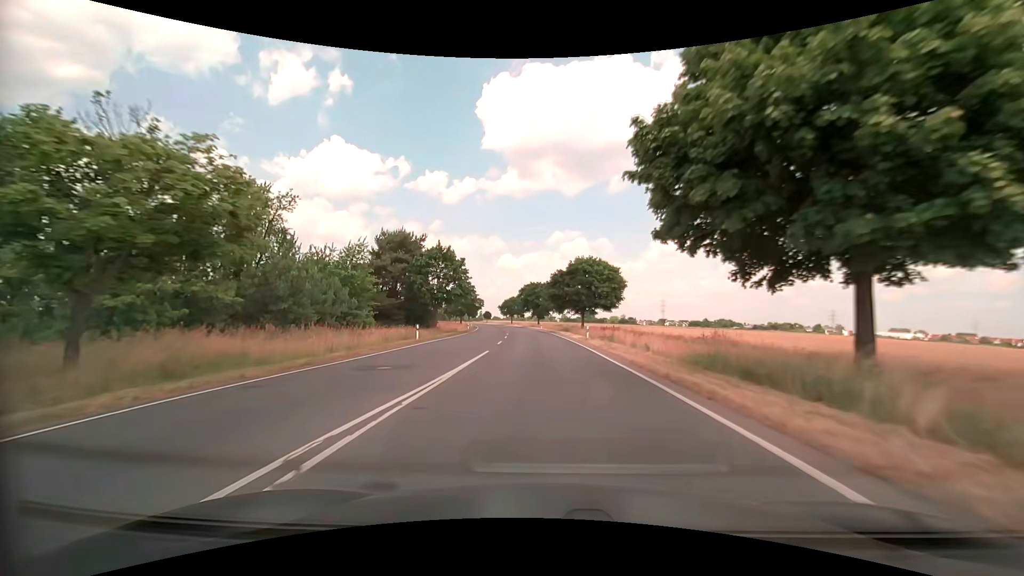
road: secondary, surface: asphalt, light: Day
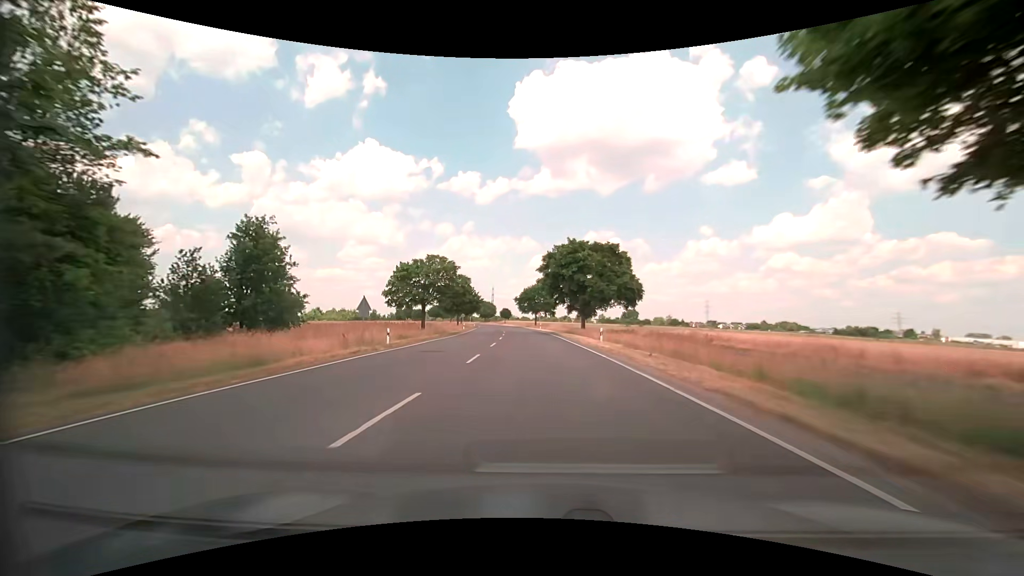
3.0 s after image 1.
(-1.8, +58.2) m; -4°
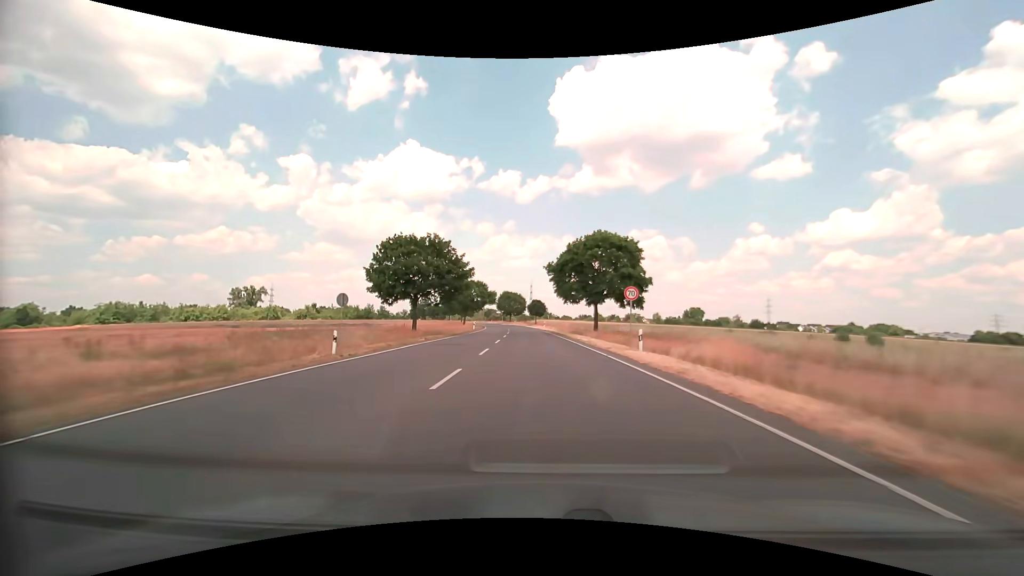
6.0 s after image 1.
(-2.7, +61.0) m; -4°
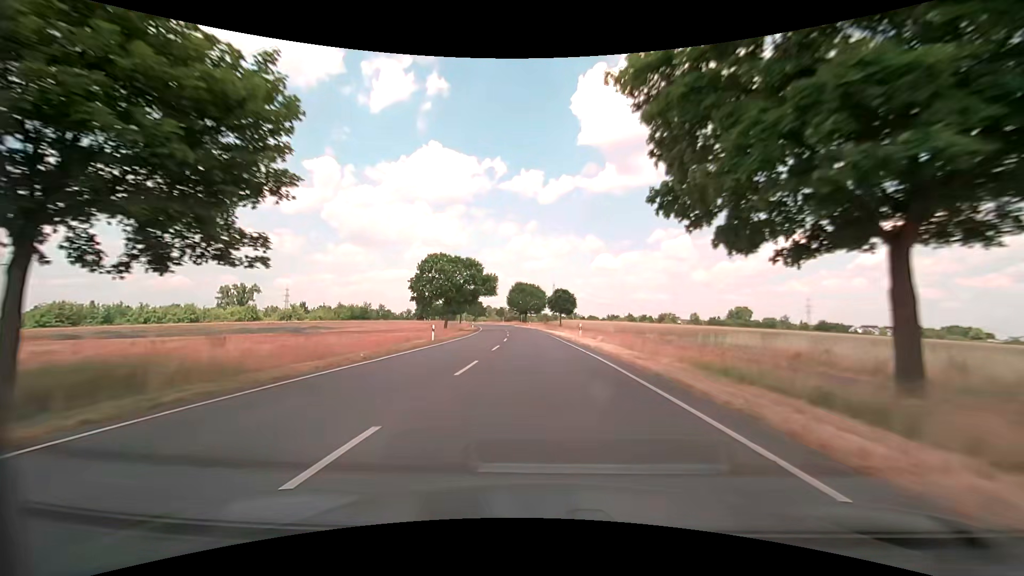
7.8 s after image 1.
(-0.9, +36.6) m; -3°
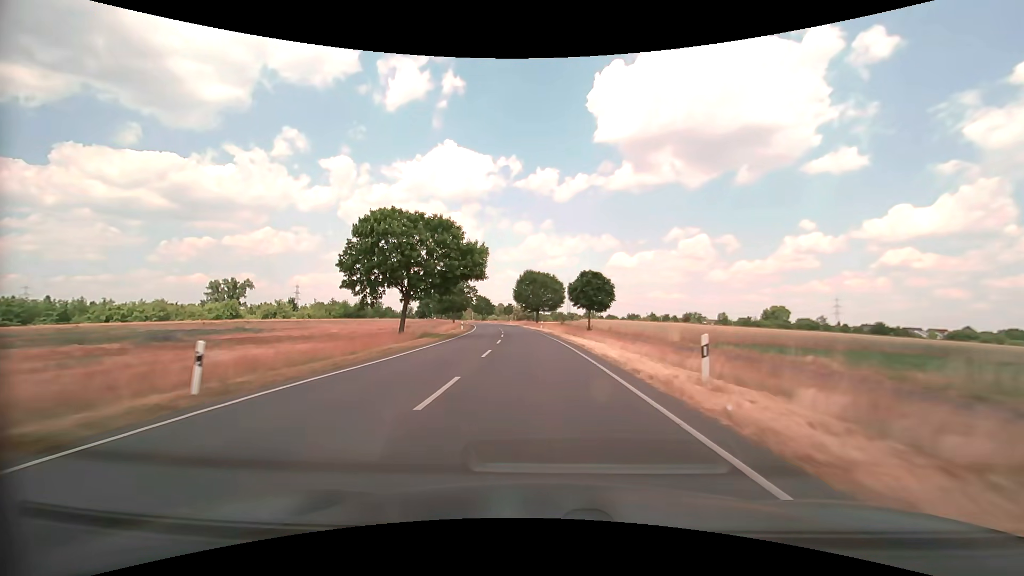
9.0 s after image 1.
(-0.3, +23.9) m; -1°
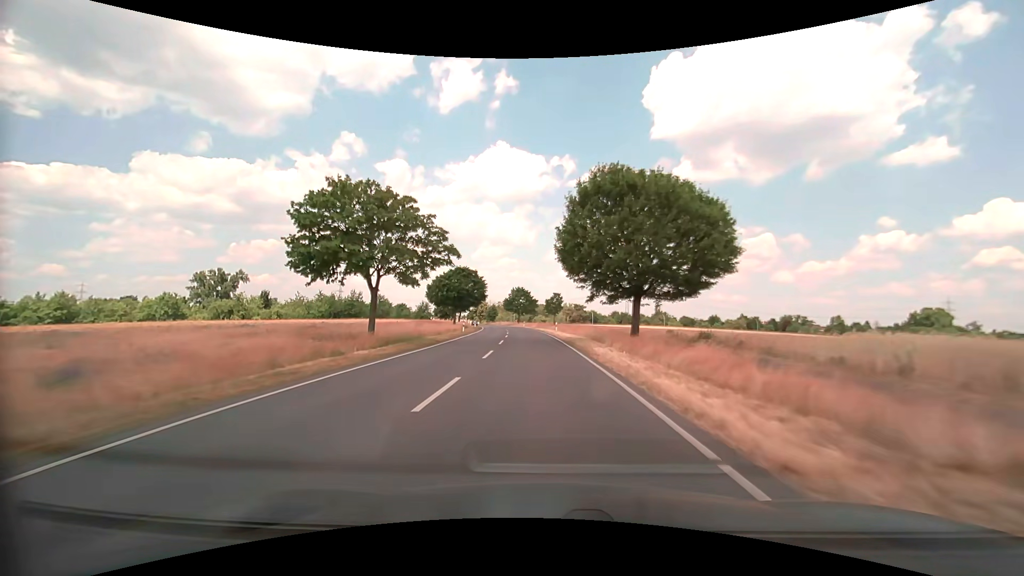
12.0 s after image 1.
(-3.1, +58.1) m; -6°
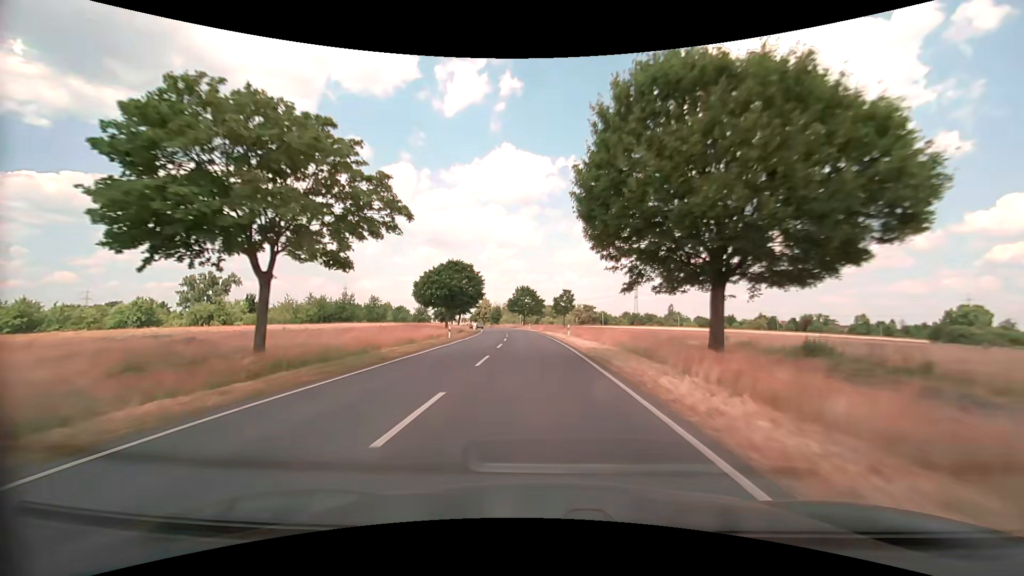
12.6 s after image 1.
(-0.1, +11.4) m; -1°
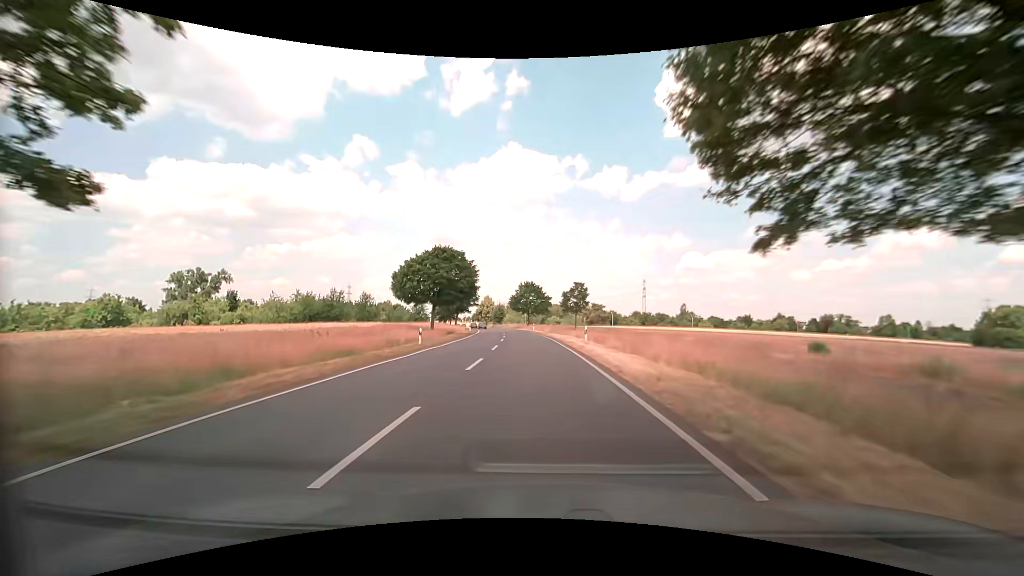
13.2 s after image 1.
(-0.1, +11.3) m; -1°
(0, +10) (0, +20) (-1, +30) (-1, +40) (-2, +50) (-3, +60) (-4, +70) (-5, +80) (-6, +90) (-8, +100) m
